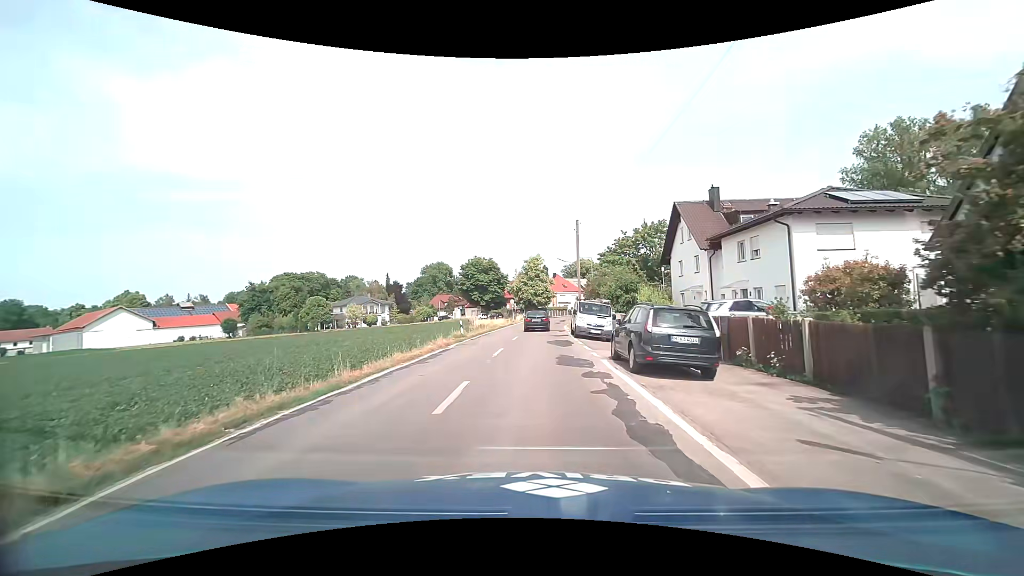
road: tertiary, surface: asphalt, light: Day
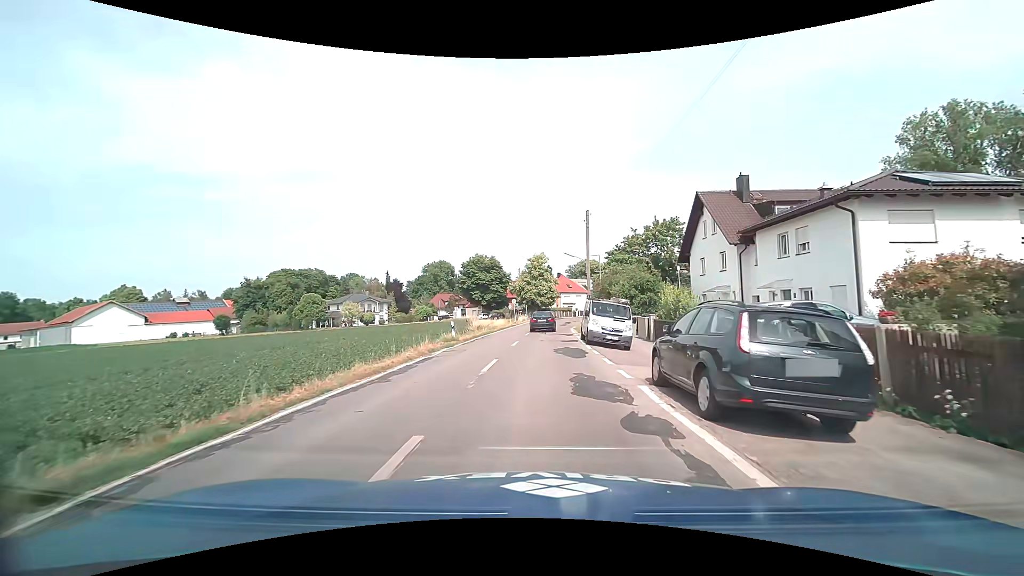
(-0.1, +4.4) m; -2°
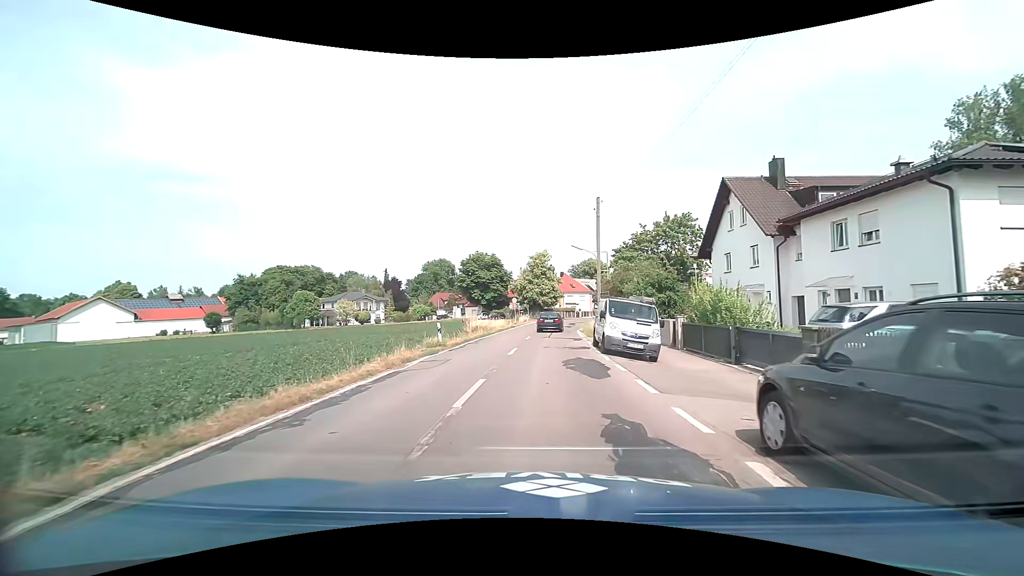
(+0.1, +4.3) m; 0°
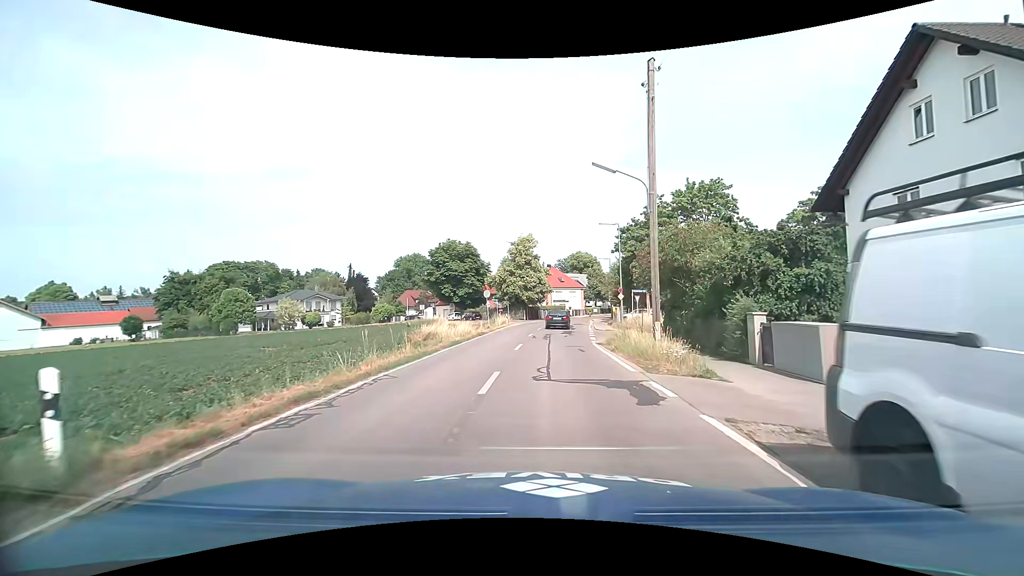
(+0.4, +17.4) m; +3°
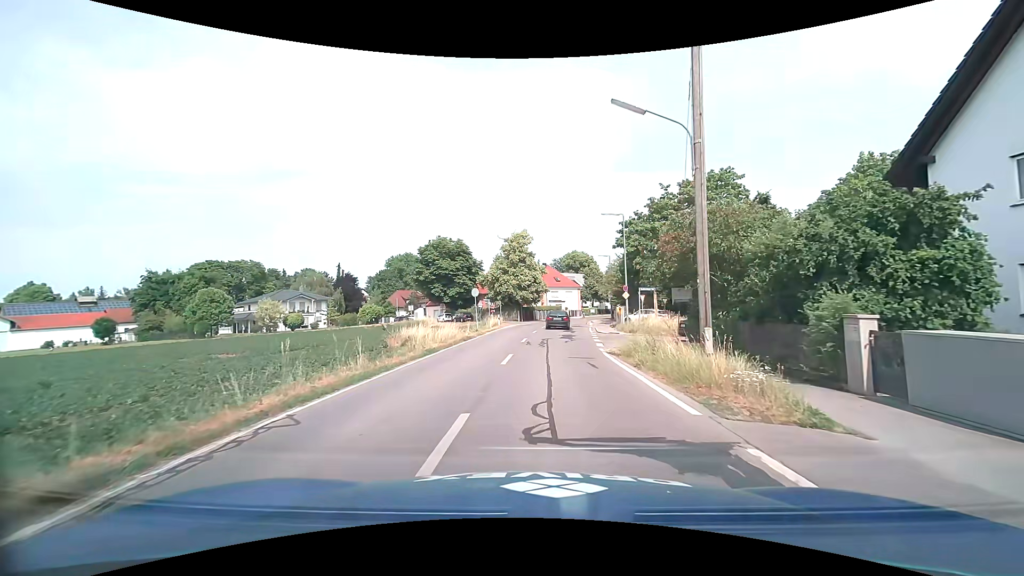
(0.0, +4.5) m; +1°
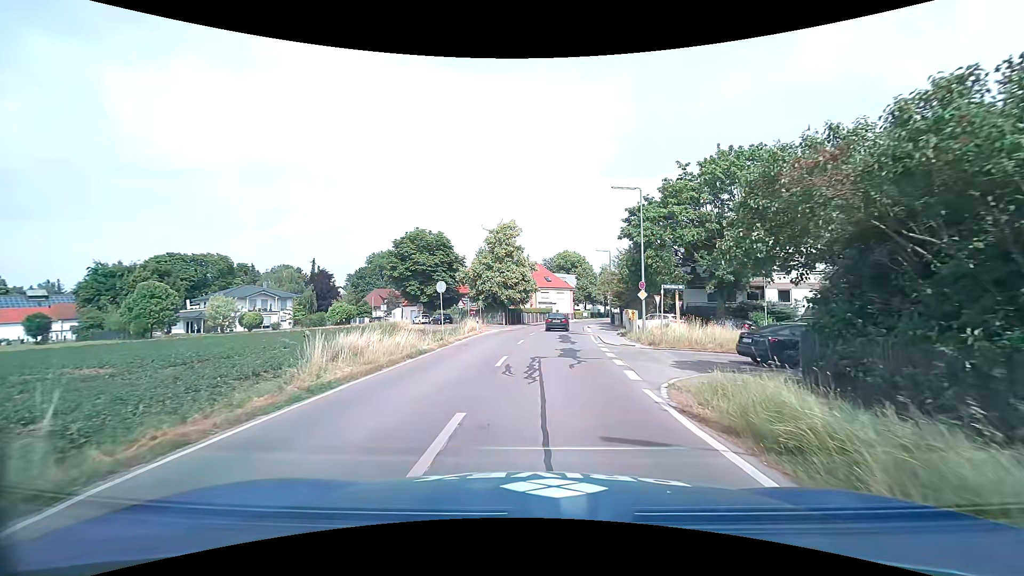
(0.0, +8.9) m; 0°
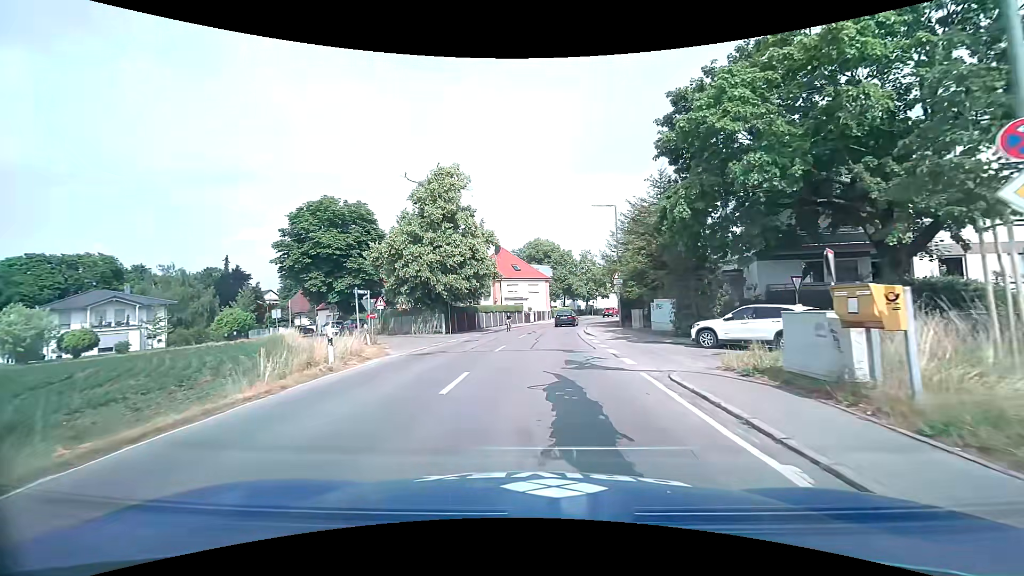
(+1.1, +22.7) m; +4°
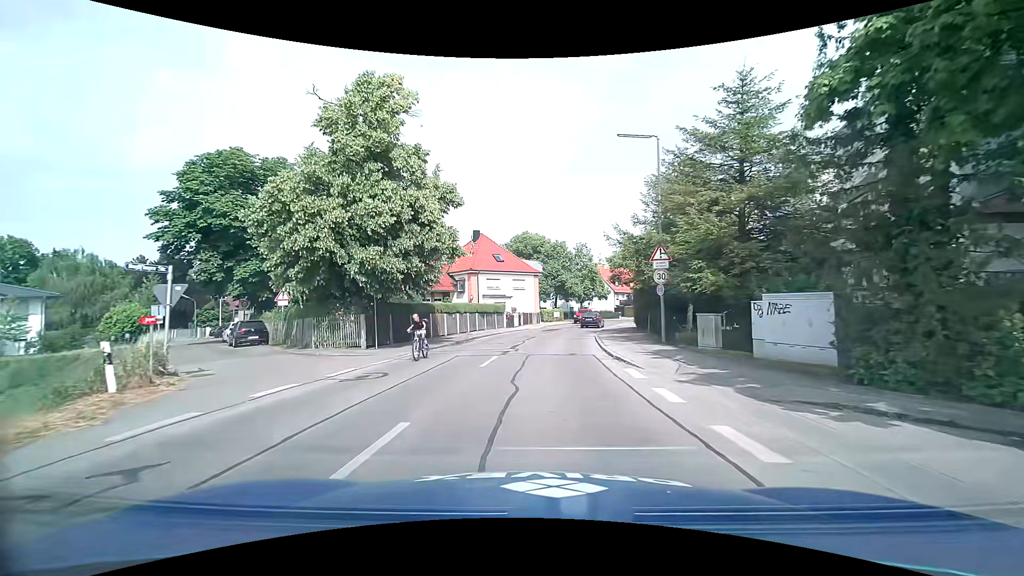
(+0.1, +14.1) m; +1°
(0, +10) (0, +20) (+1, +30) (+3, +40) (+5, +50) (+8, +59) (+11, +69) (+14, +78) (+18, +87) (+22, +96) m
